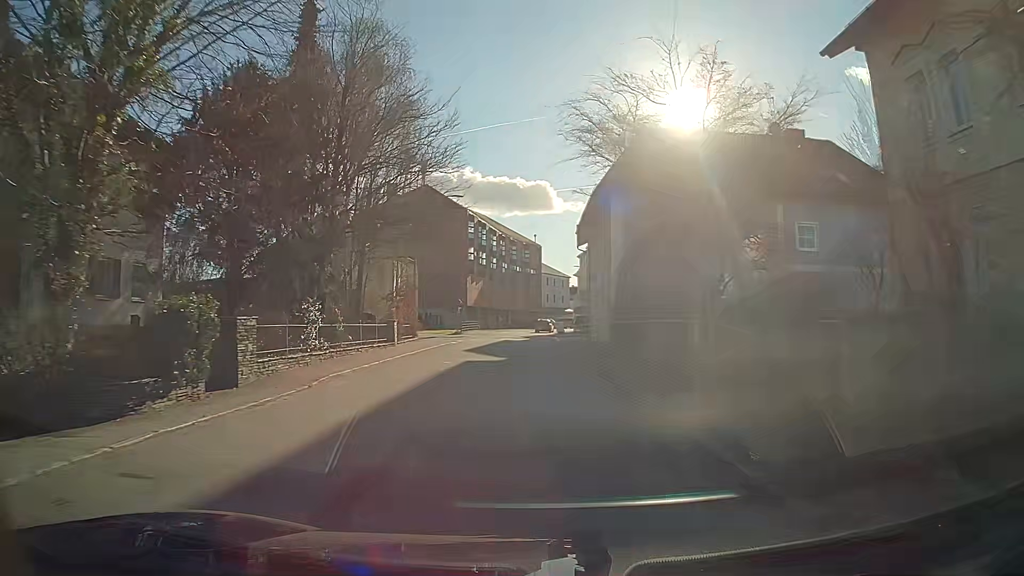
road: tertiary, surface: asphalt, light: Day
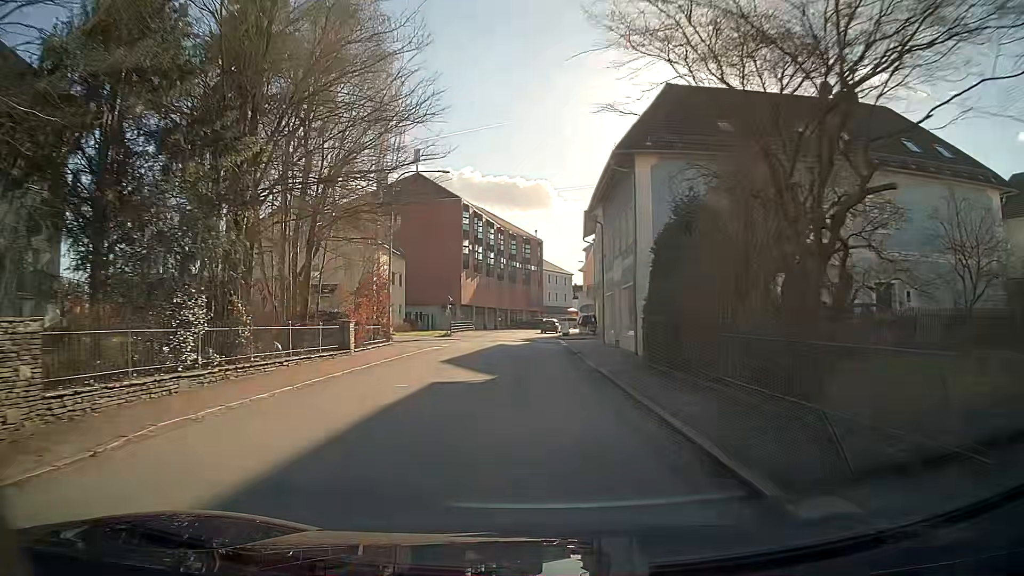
(0.0, +7.2) m; 0°
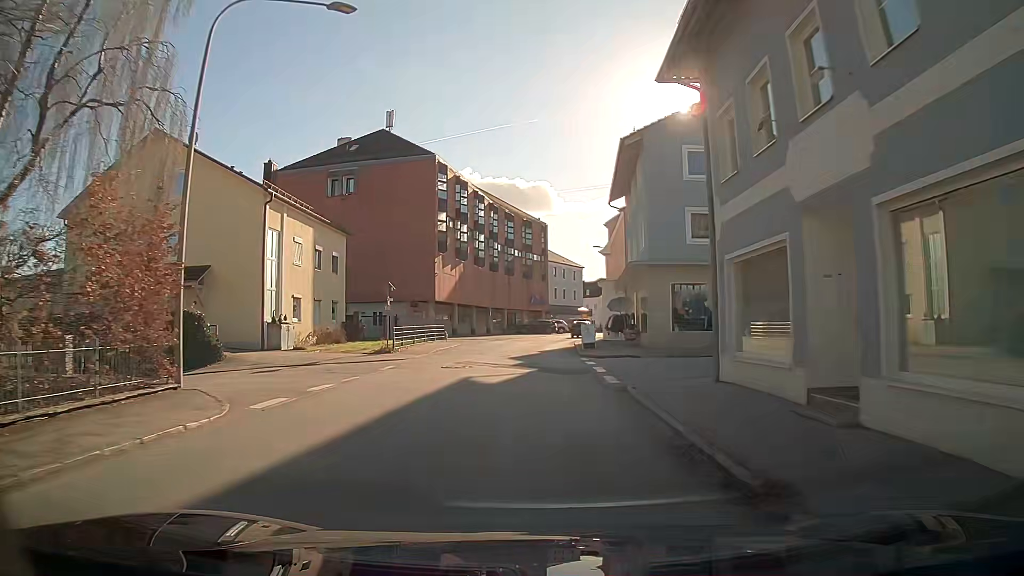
(-0.1, +20.0) m; 0°
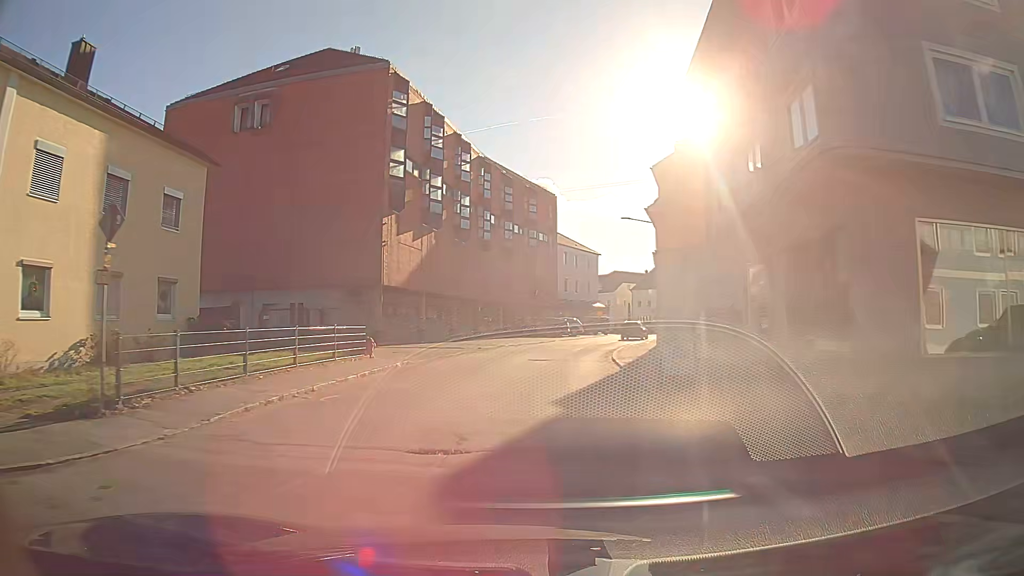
(+0.1, +19.0) m; +1°
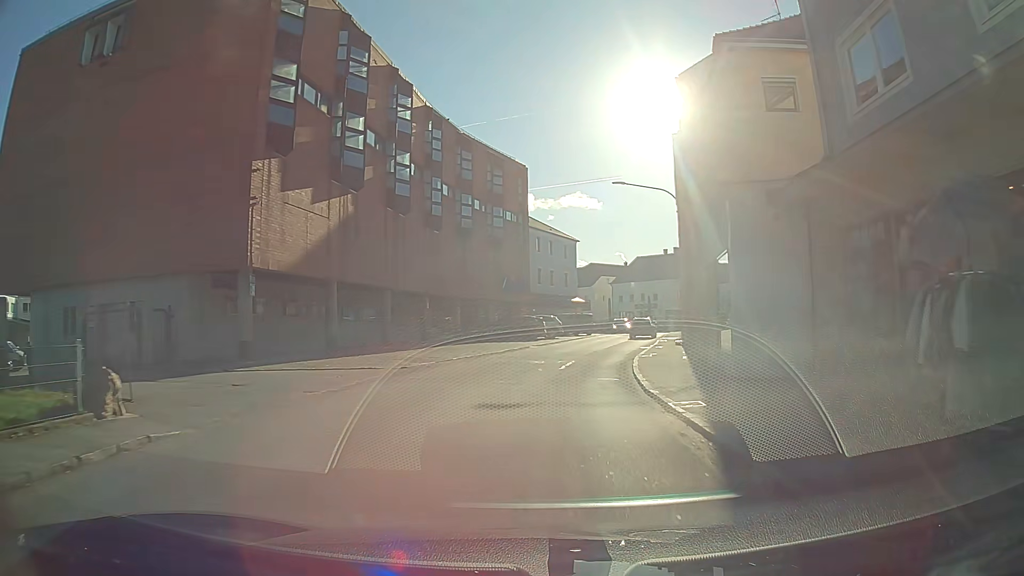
(+0.2, +12.4) m; +3°
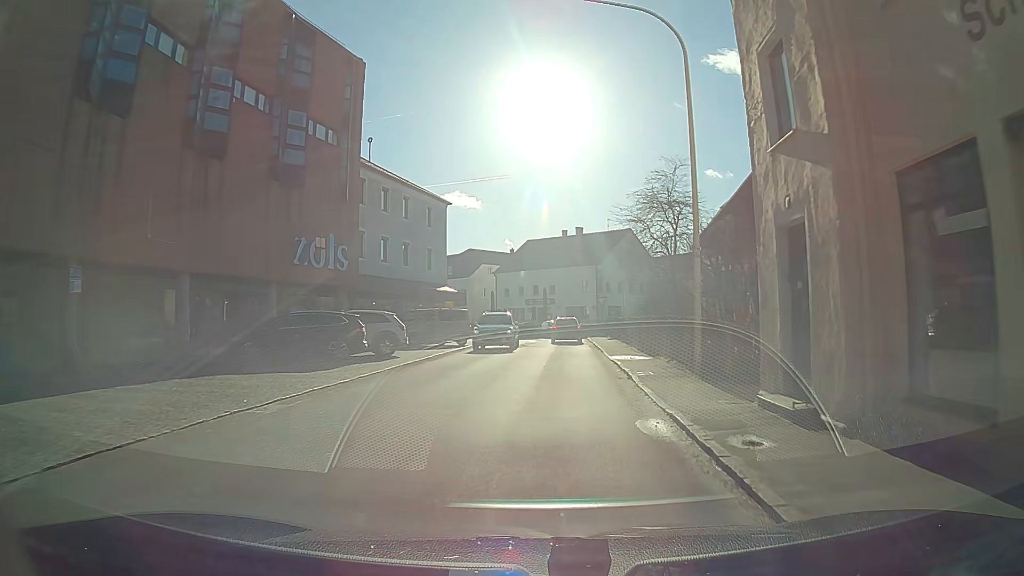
(+2.0, +23.4) m; +10°
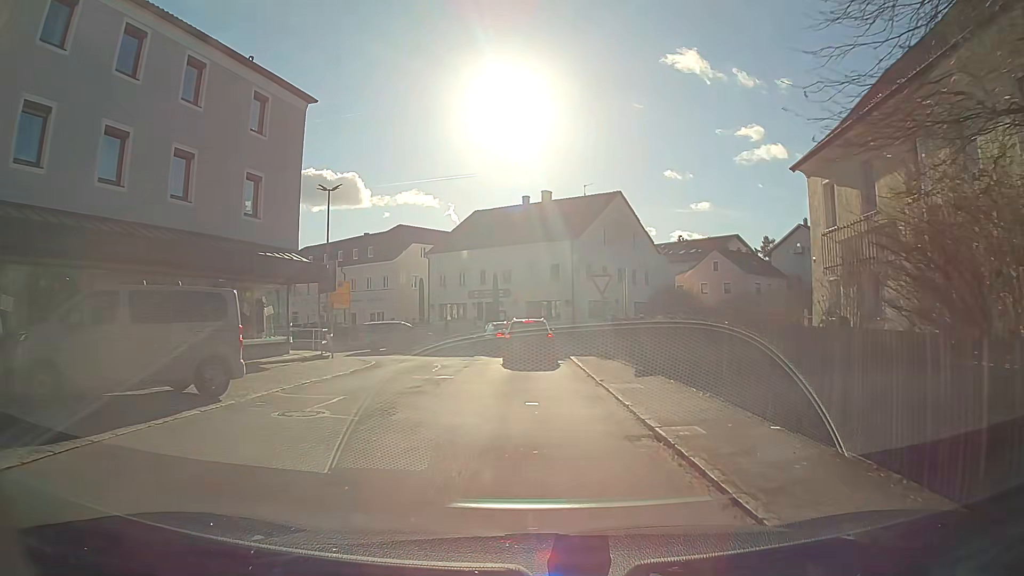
(+0.3, +24.1) m; +2°
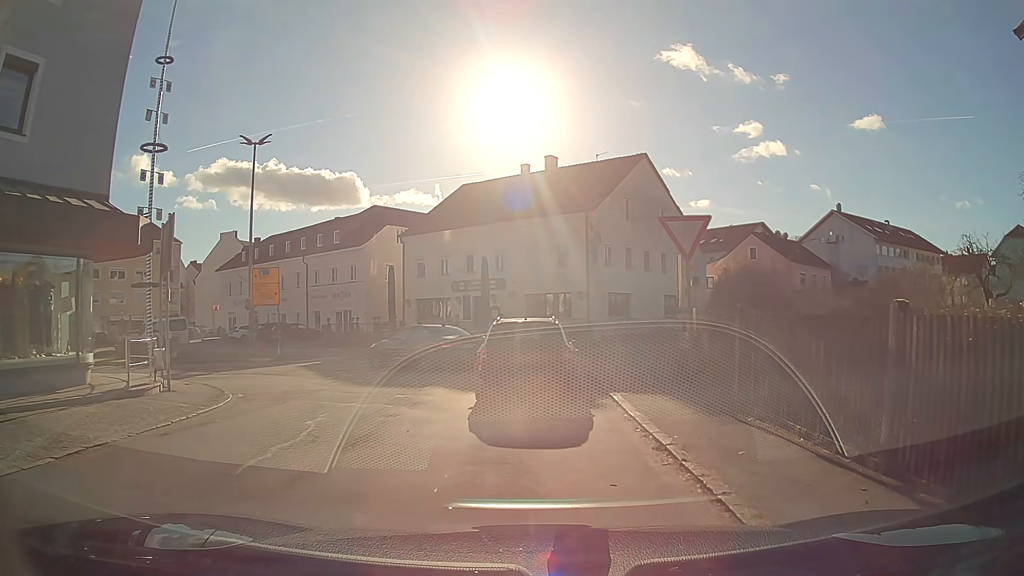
(+0.1, +12.3) m; 0°
(0, +10) (0, +20) (+4, +29) (+11, +36) (+18, +43) (+25, +50) (+33, +57) (+40, +63) (+48, +69) (+57, +75) m
